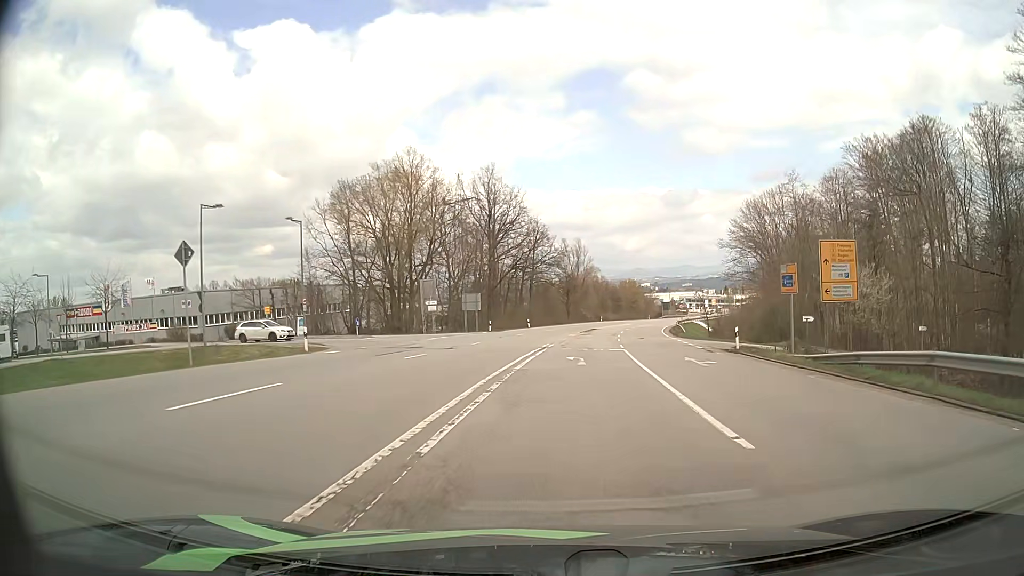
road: secondary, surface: asphalt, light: Day
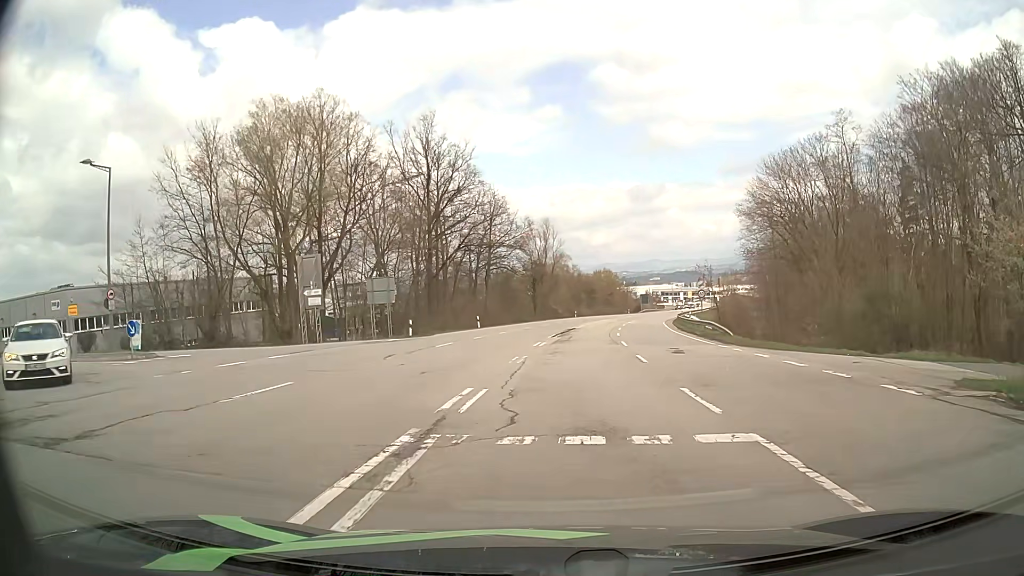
(+0.9, +22.5) m; +4°
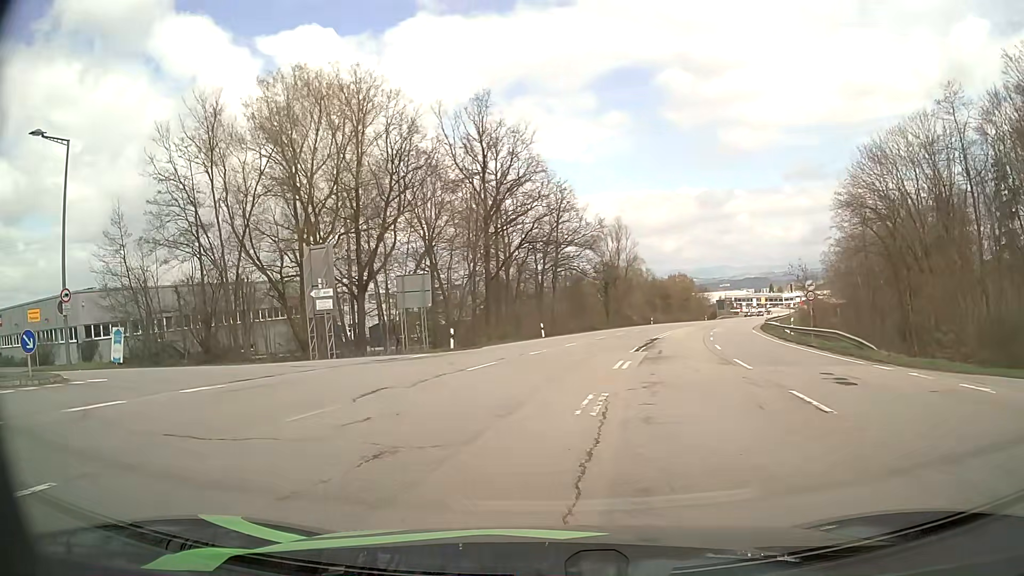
(-0.3, +8.5) m; -6°
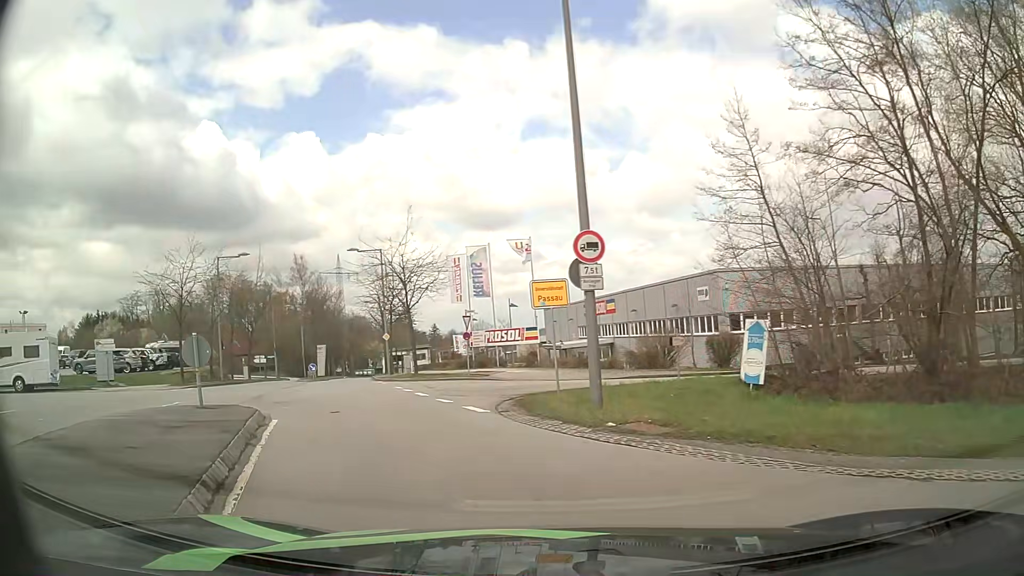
(-7.4, +14.8) m; -58°
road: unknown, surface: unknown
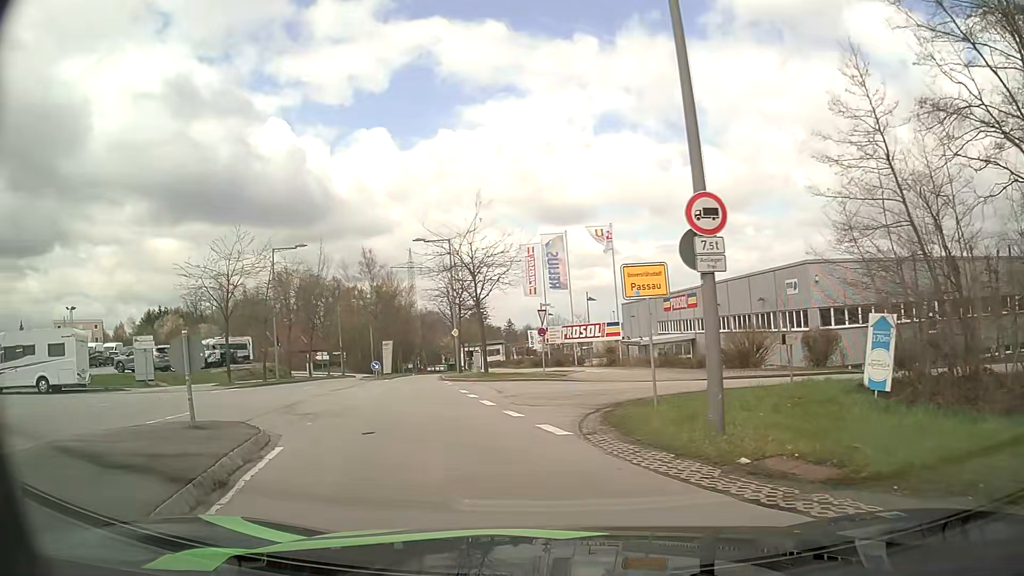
(-0.2, +3.1) m; -6°
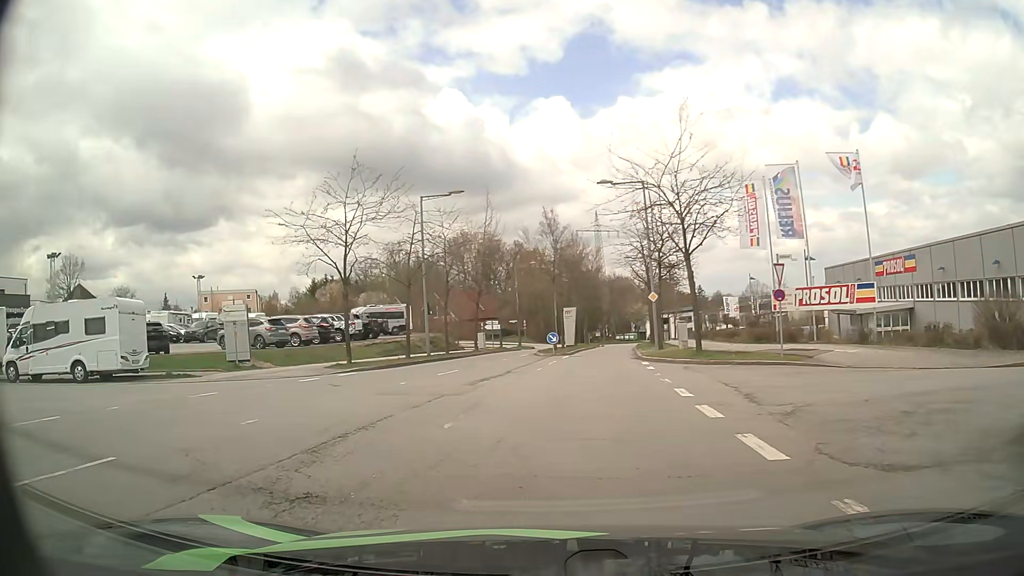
(-1.3, +8.8) m; -17°
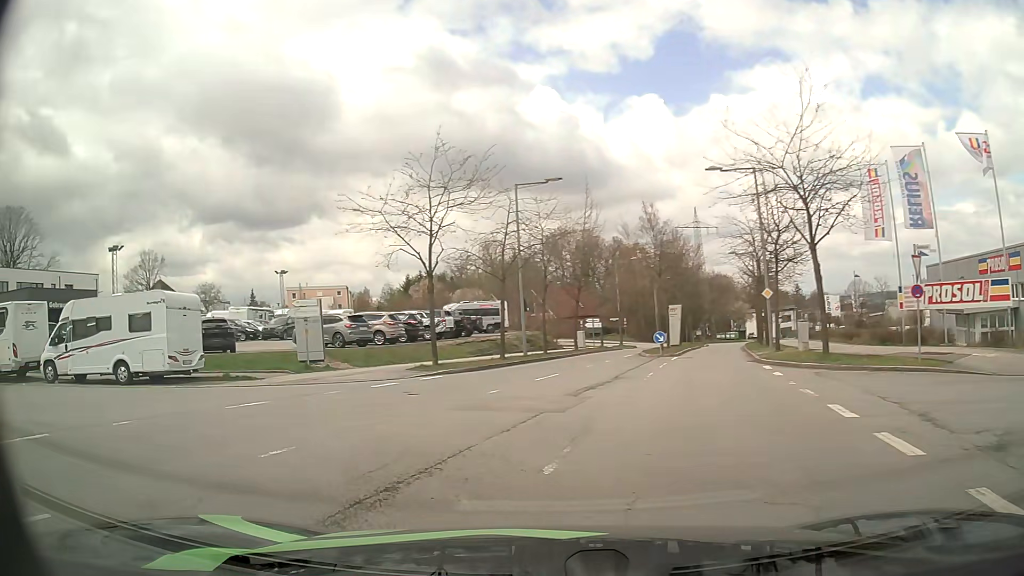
(-0.1, +2.8) m; -7°
